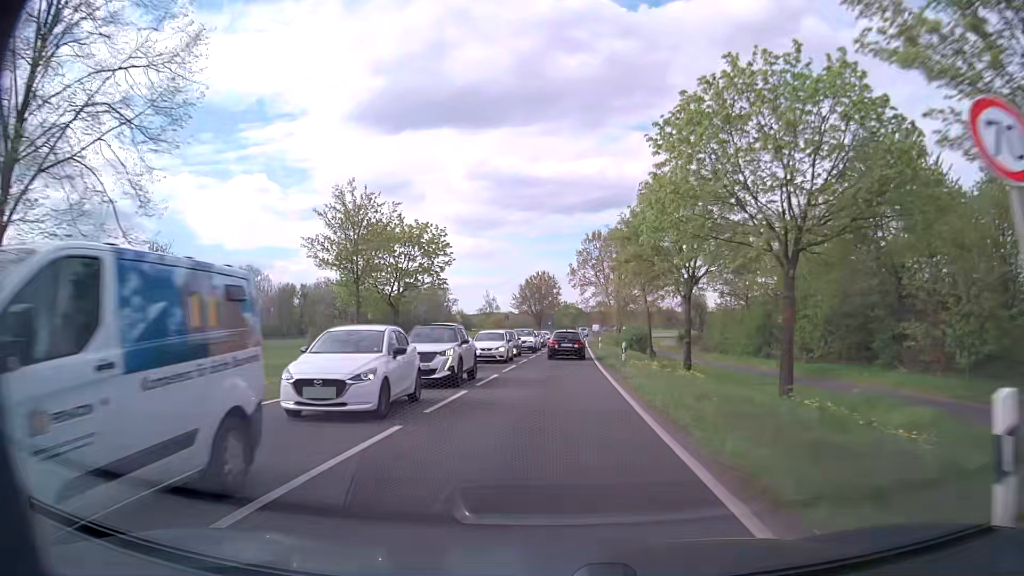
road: primary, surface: asphalt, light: Day
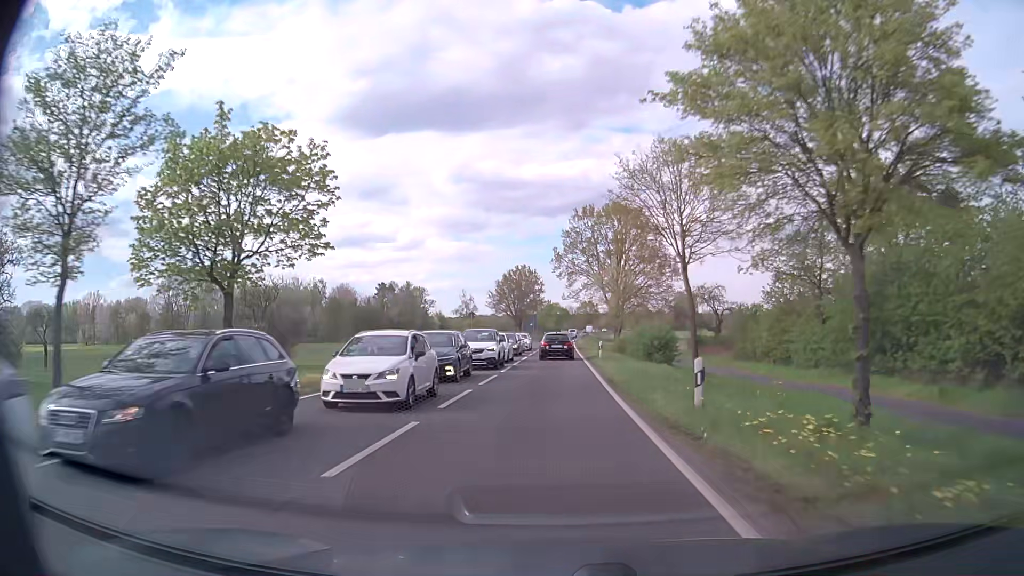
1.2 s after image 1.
(+0.1, +17.3) m; +1°
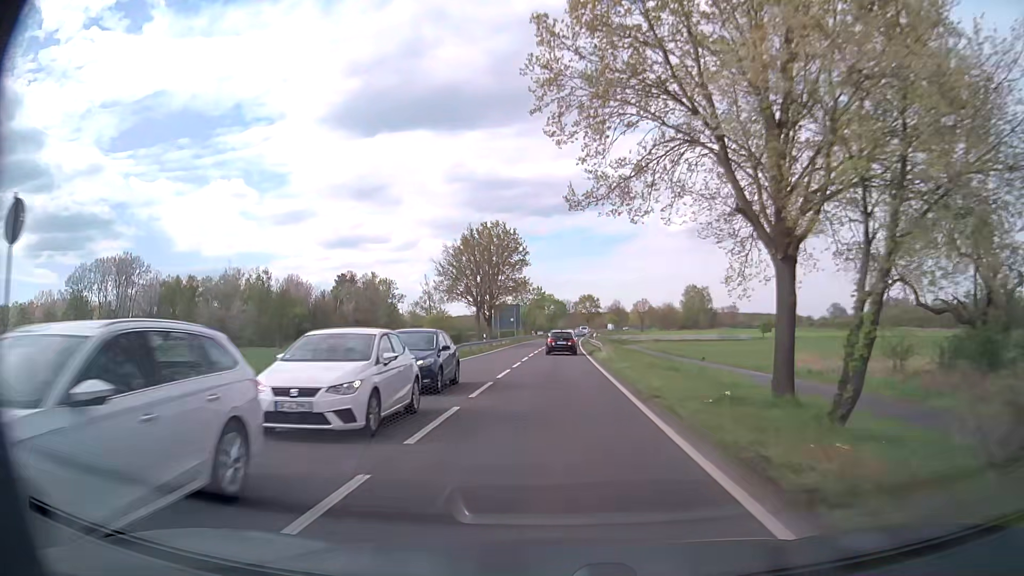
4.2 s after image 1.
(+0.6, +47.1) m; +1°
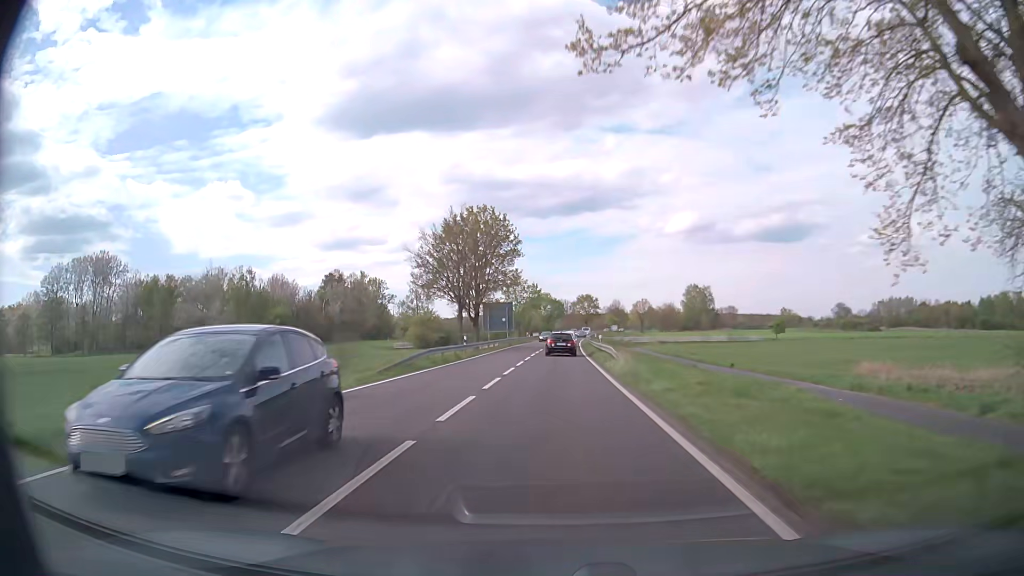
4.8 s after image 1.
(0.0, +10.0) m; 0°
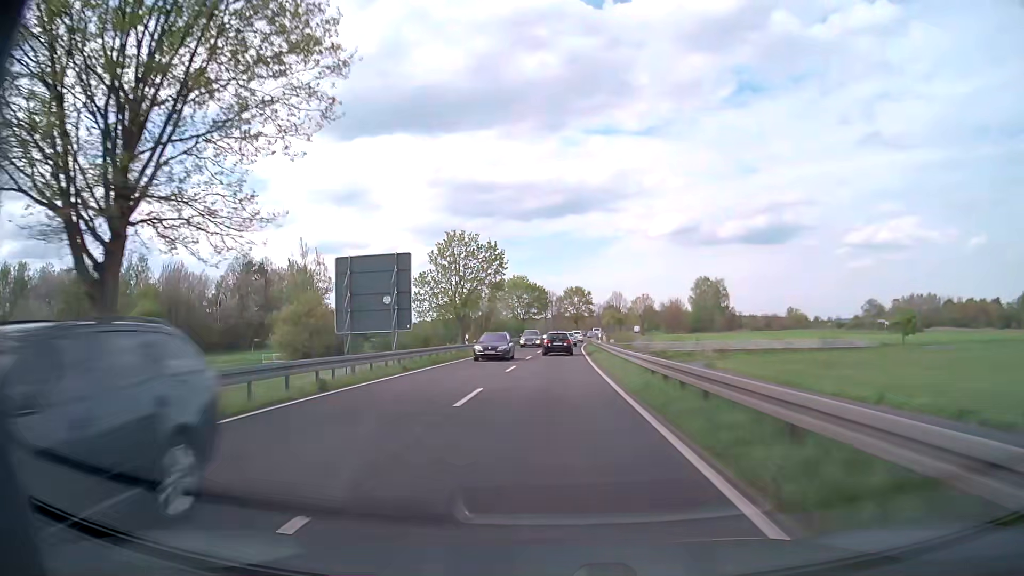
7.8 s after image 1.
(+0.6, +52.6) m; +1°
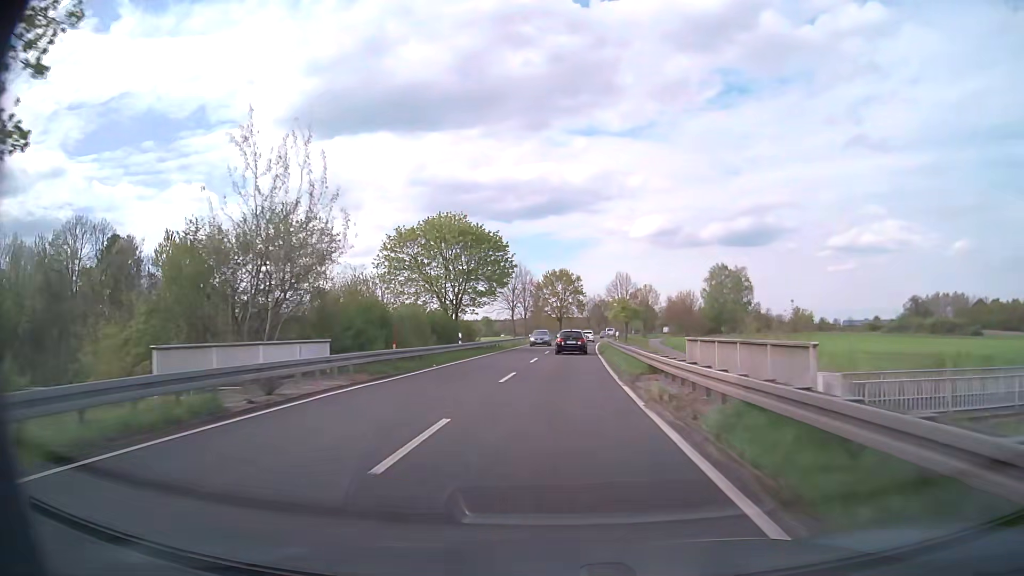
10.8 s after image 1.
(+1.0, +54.2) m; +2°
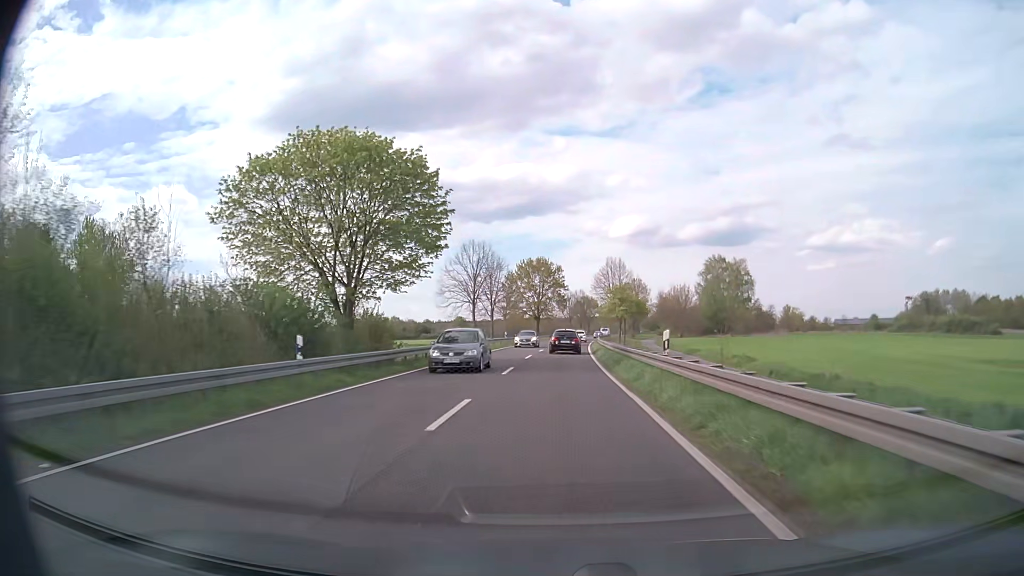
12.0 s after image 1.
(+0.3, +21.3) m; +2°
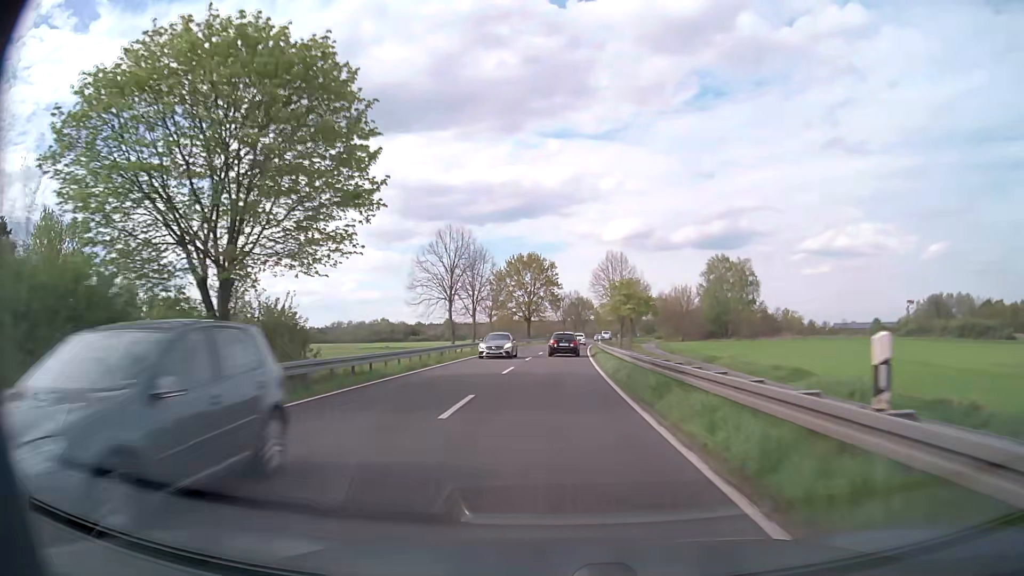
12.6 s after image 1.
(+0.1, +10.6) m; +1°
(0, +10) (0, +20) (0, +30) (+1, +40) (+1, +50) (+1, +60) (+2, +70) (+3, +80) (+3, +90) (+4, +100) m
